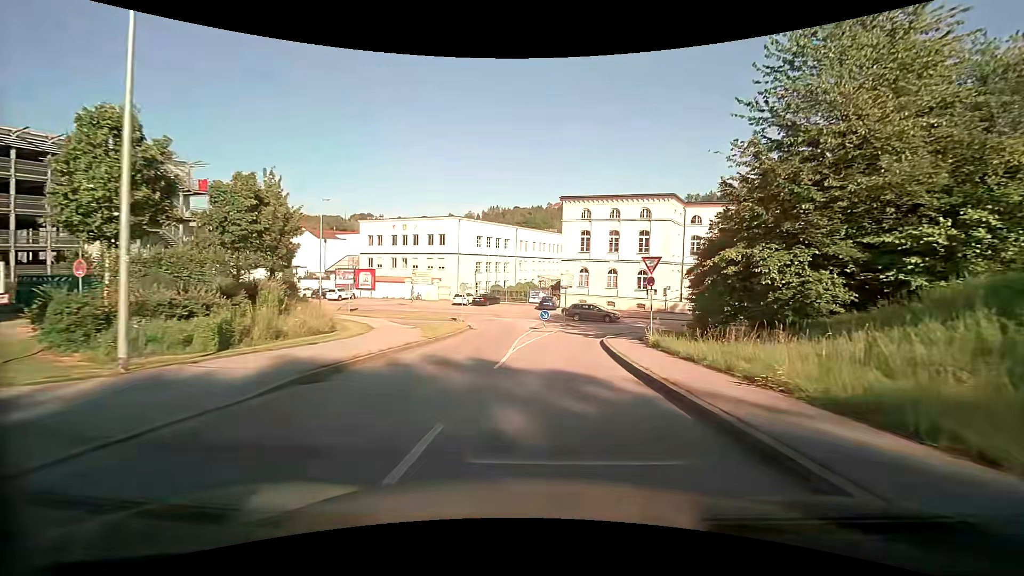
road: tertiary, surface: asphalt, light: Day
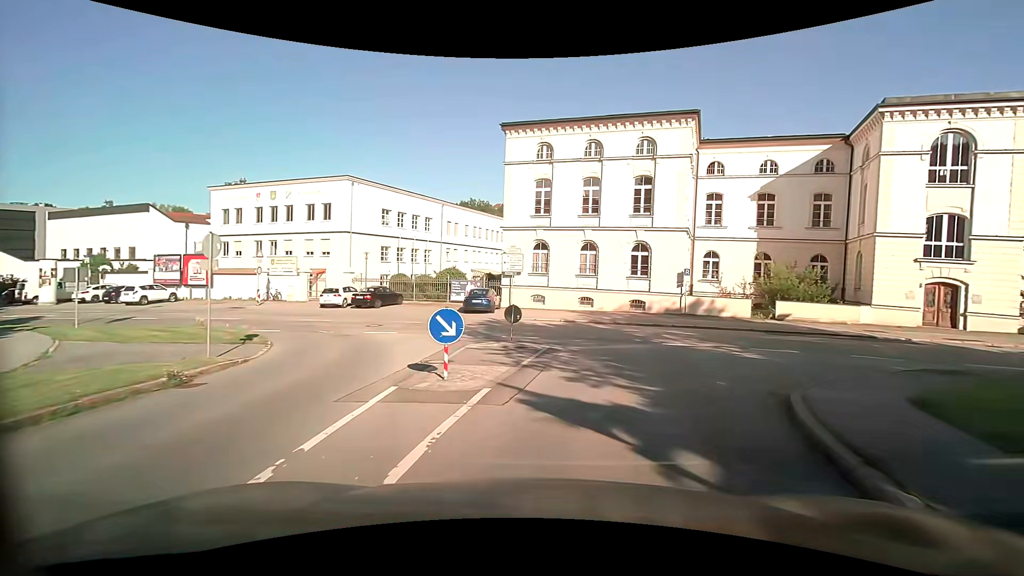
(+0.8, +22.3) m; +7°
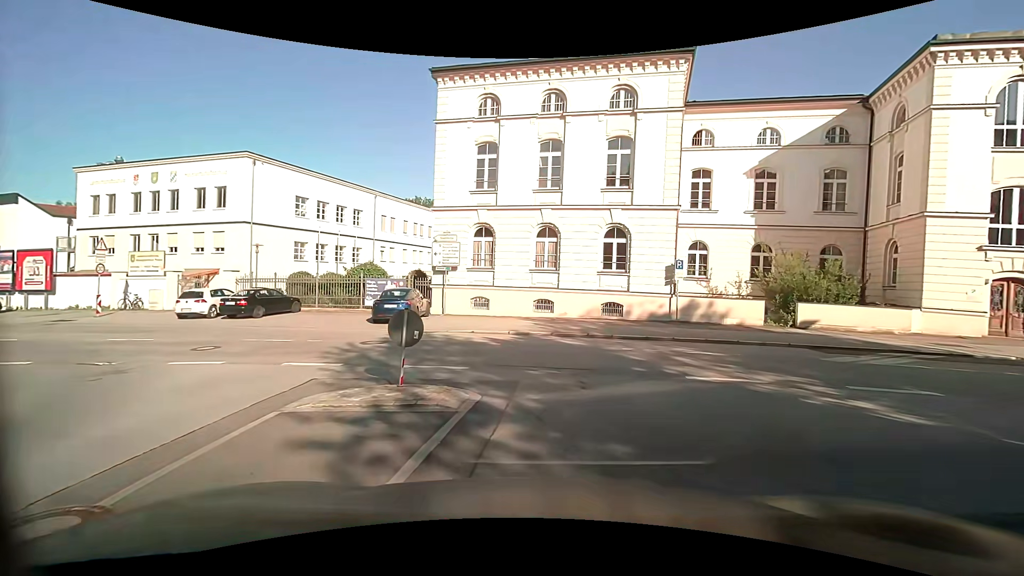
(+0.4, +8.1) m; +6°
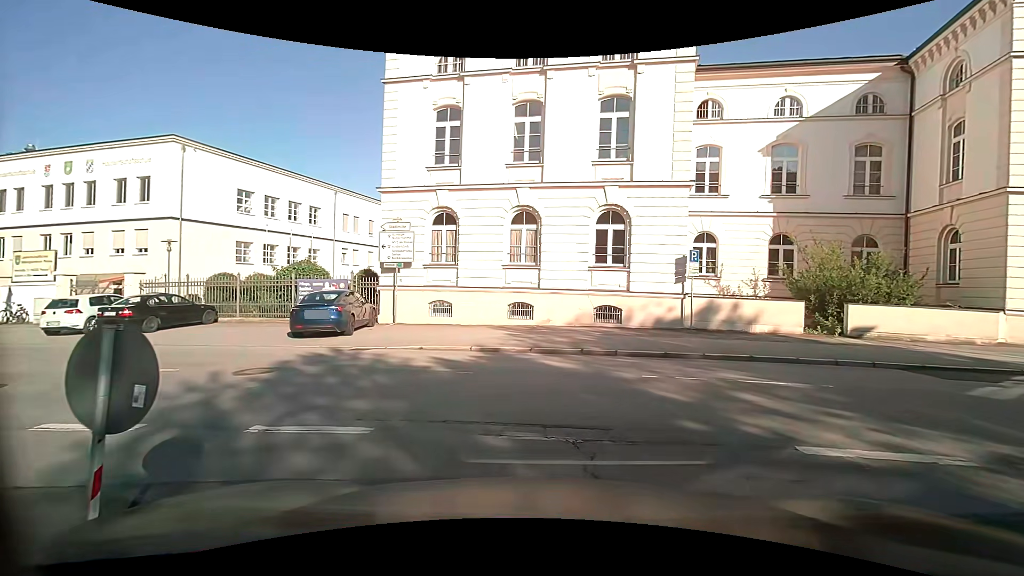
(+0.1, +5.0) m; +1°
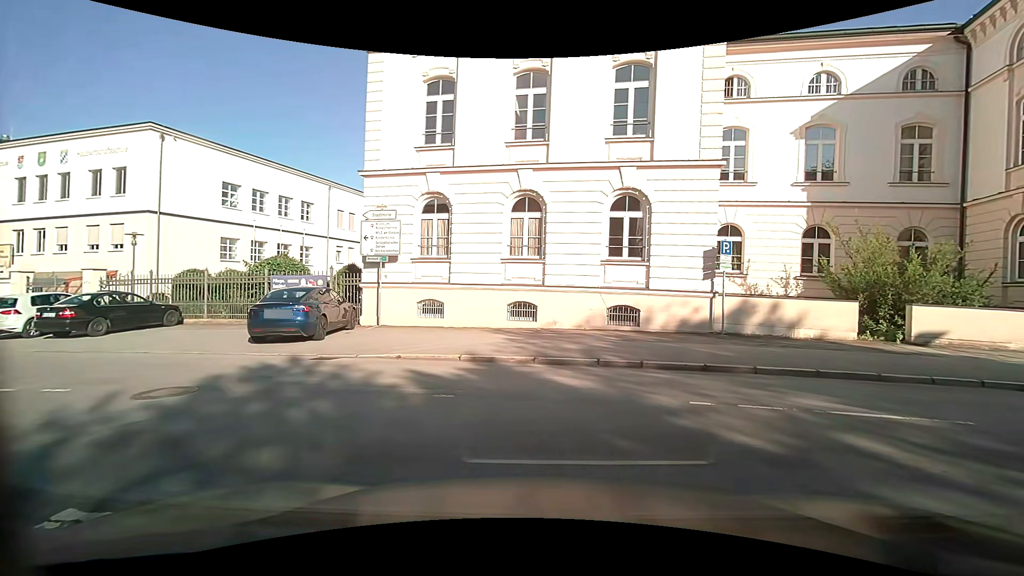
(0.0, +2.3) m; 0°
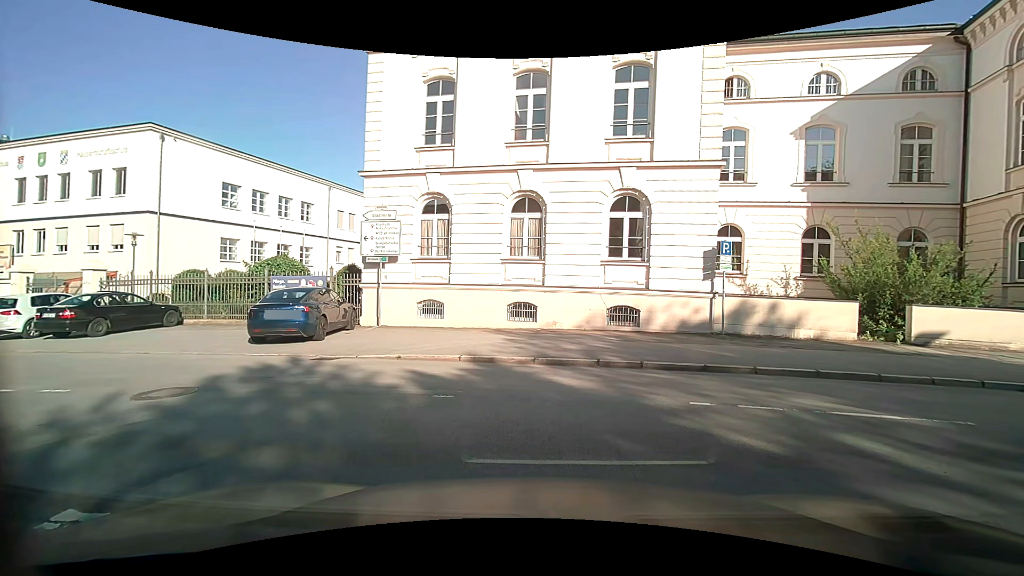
(0.0, +0.1) m; 0°
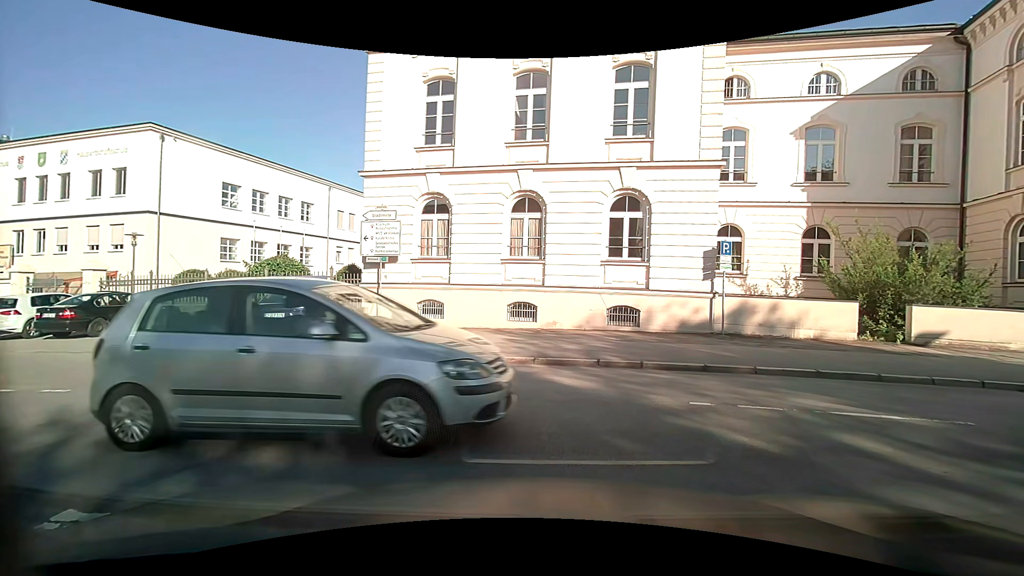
(0.0, 0.0) m; 0°
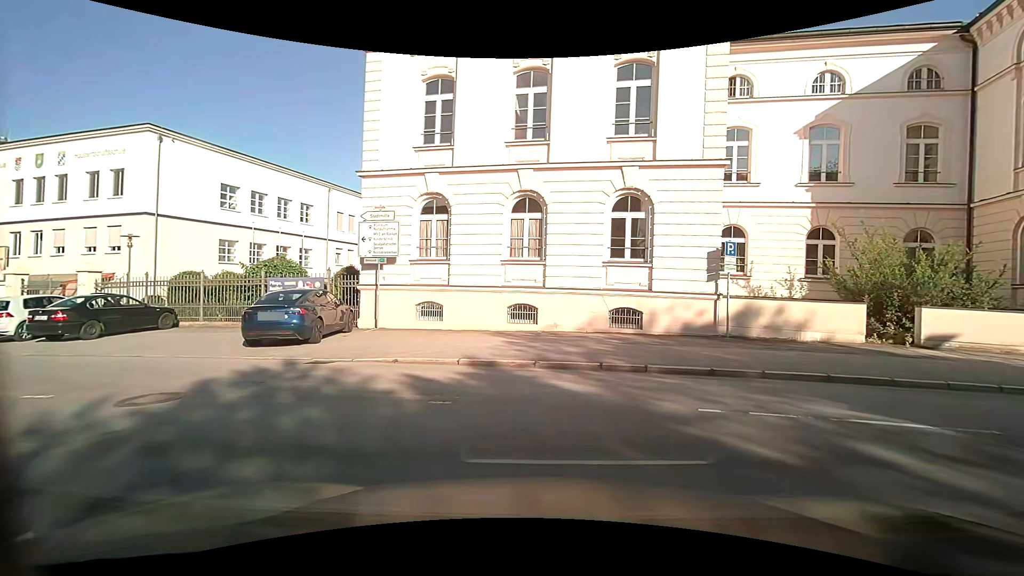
(0.0, +0.3) m; 0°
(-3, +9) (-12, +13) (-22, +15) (-32, +16) (-42, +17) (-52, +17) (-62, +17) (-72, +17) (-82, +16) (-92, +16) m
